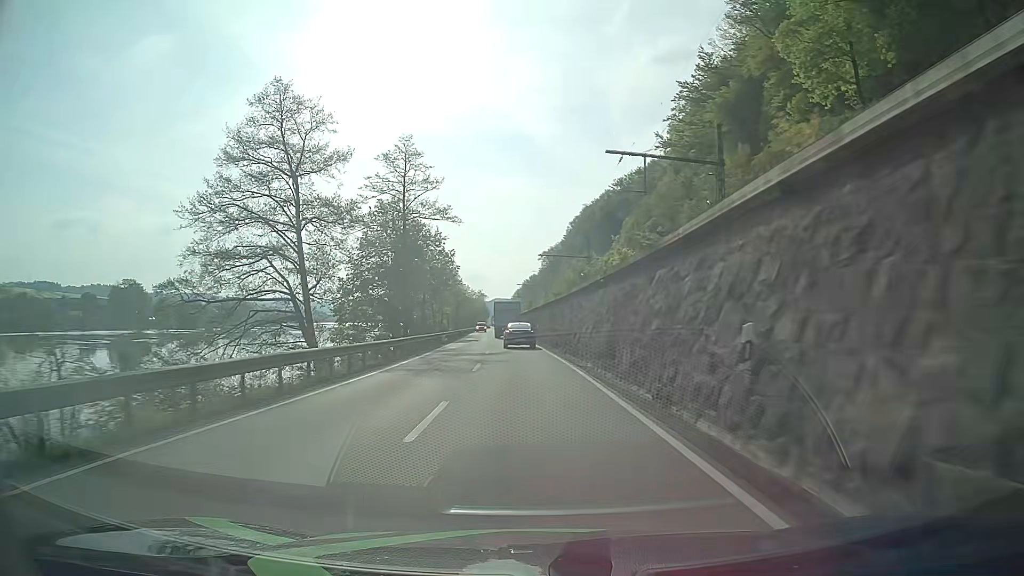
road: primary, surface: asphalt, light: Day
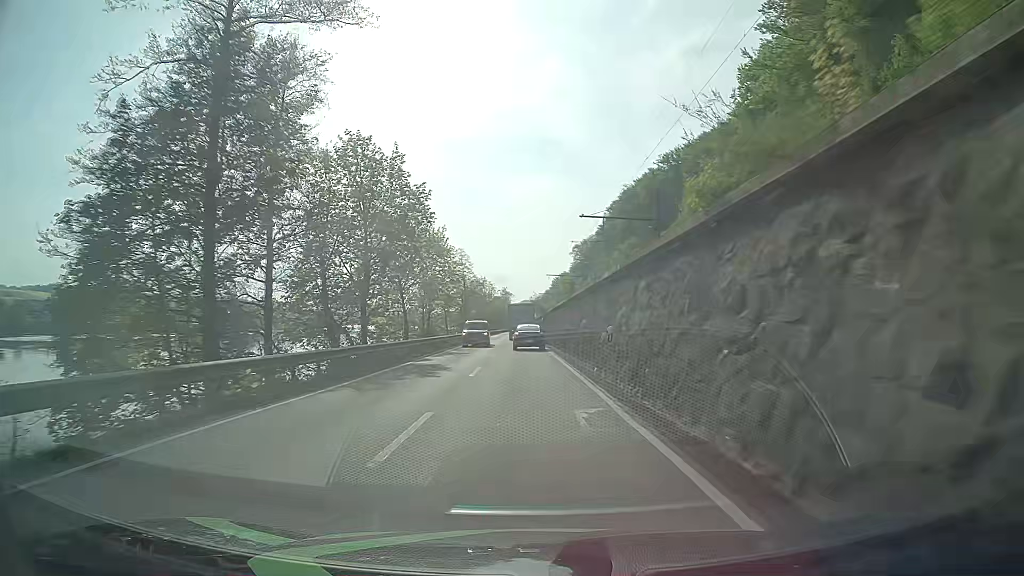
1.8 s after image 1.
(-1.0, +37.4) m; -3°
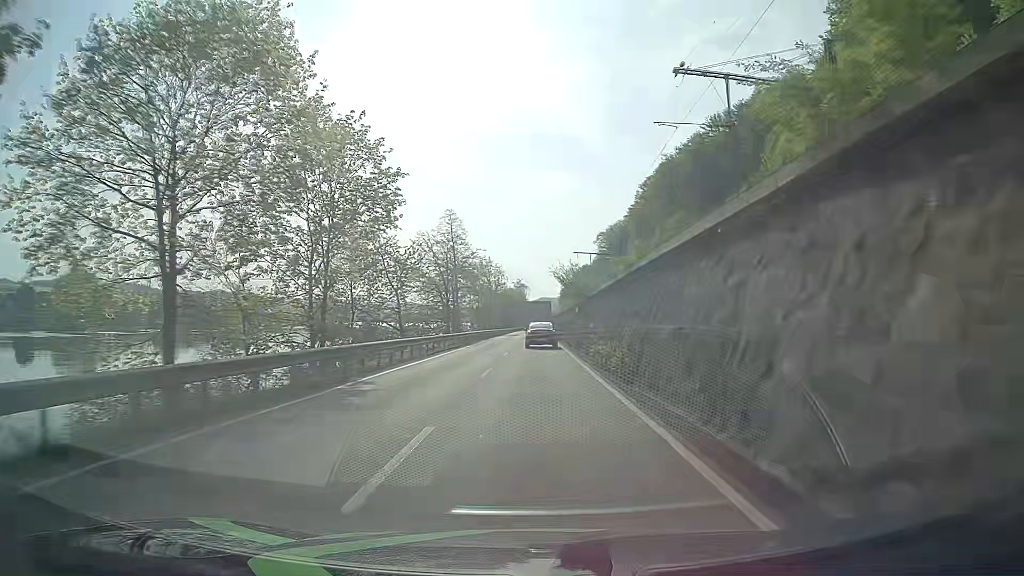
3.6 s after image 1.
(-0.5, +37.5) m; -1°
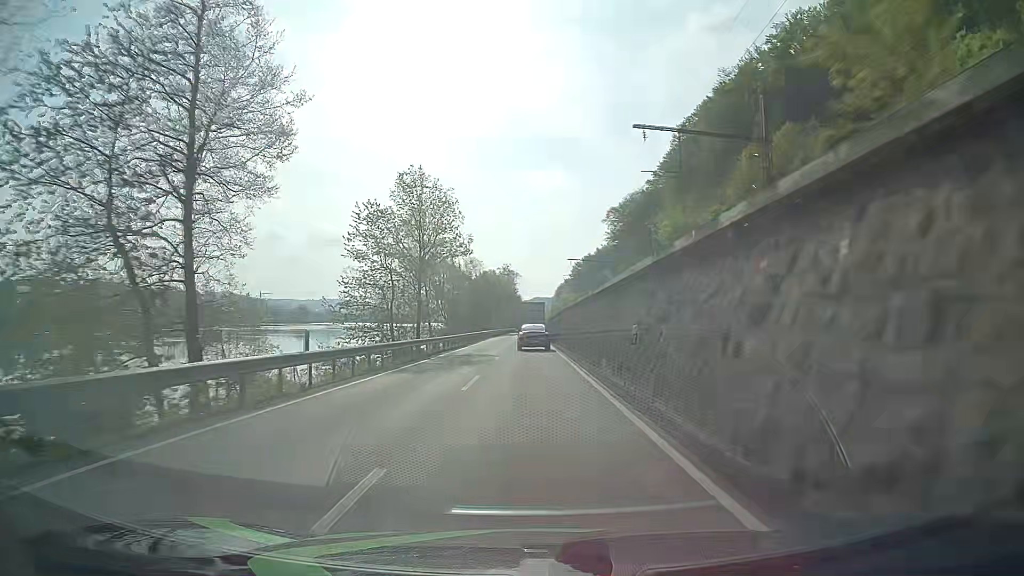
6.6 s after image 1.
(+0.1, +62.4) m; 0°
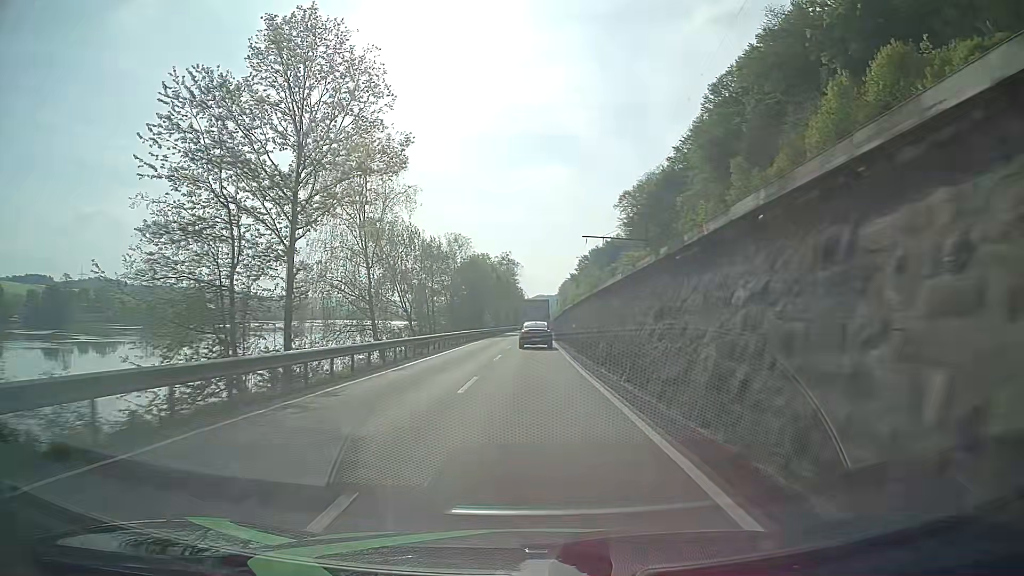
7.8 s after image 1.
(-0.1, +24.9) m; 0°
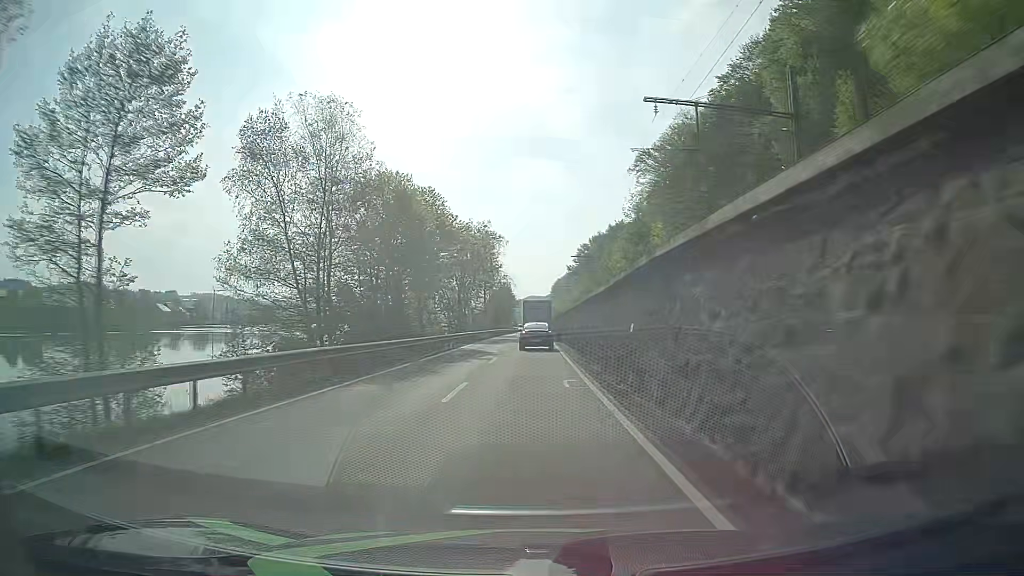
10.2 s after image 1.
(+0.2, +49.2) m; +1°
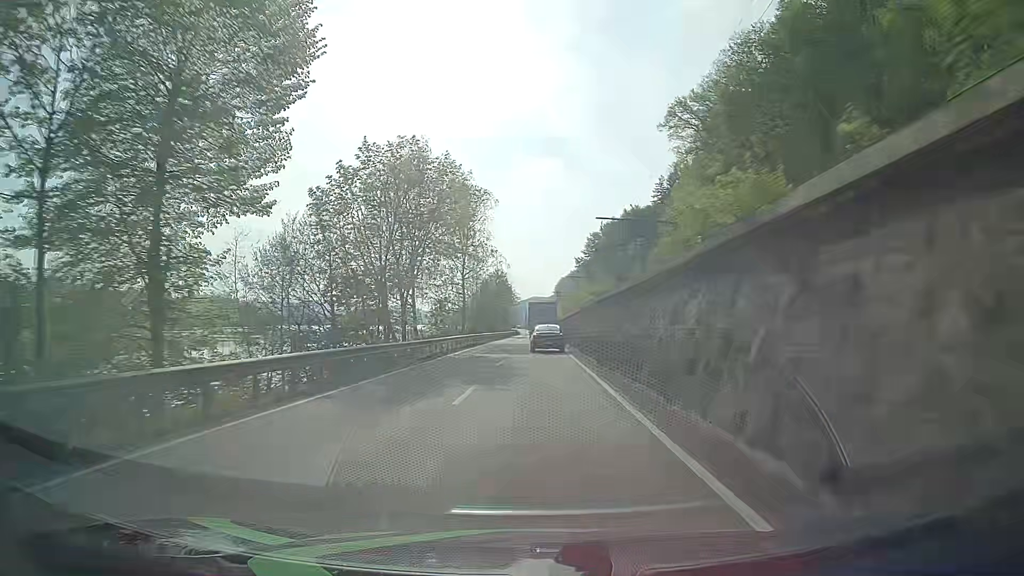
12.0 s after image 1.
(-0.2, +36.2) m; 0°
(0, +10) (0, +20) (0, +30) (0, +40) (0, +50) (+1, +60) (+1, +70) (+1, +80) (+1, +90) (+1, +100) m
